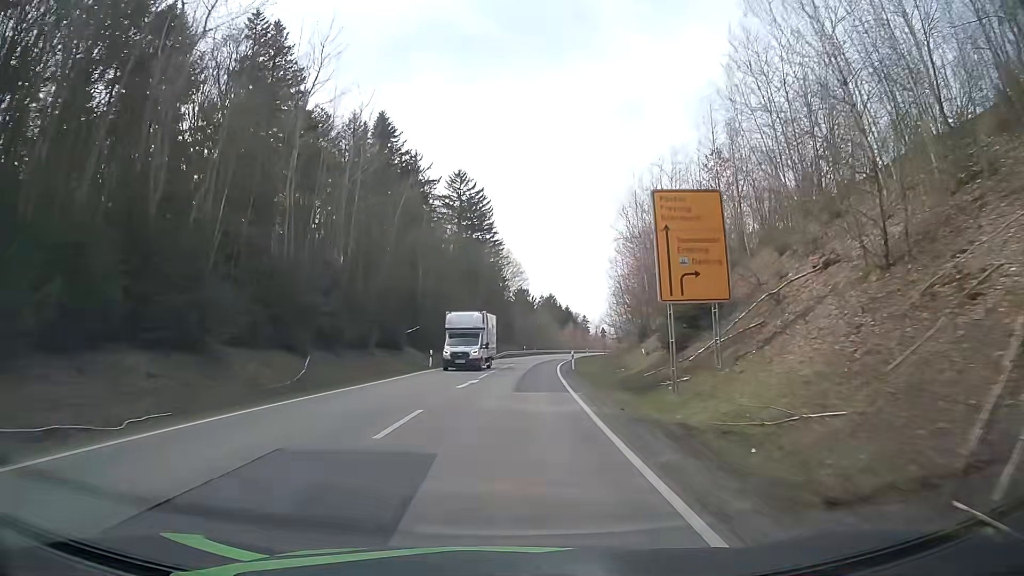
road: secondary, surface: asphalt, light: Day
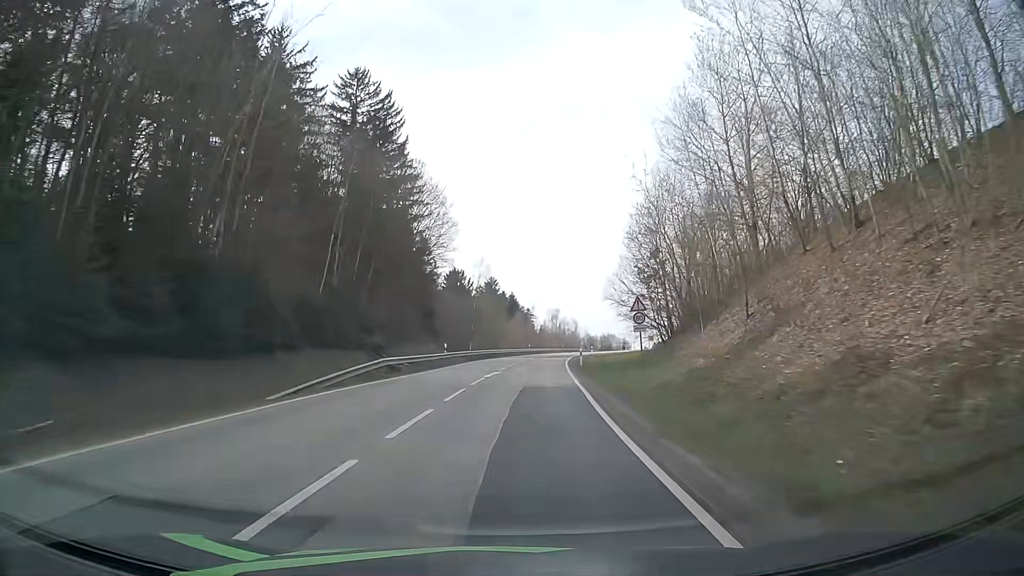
(+2.3, +48.1) m; +5°
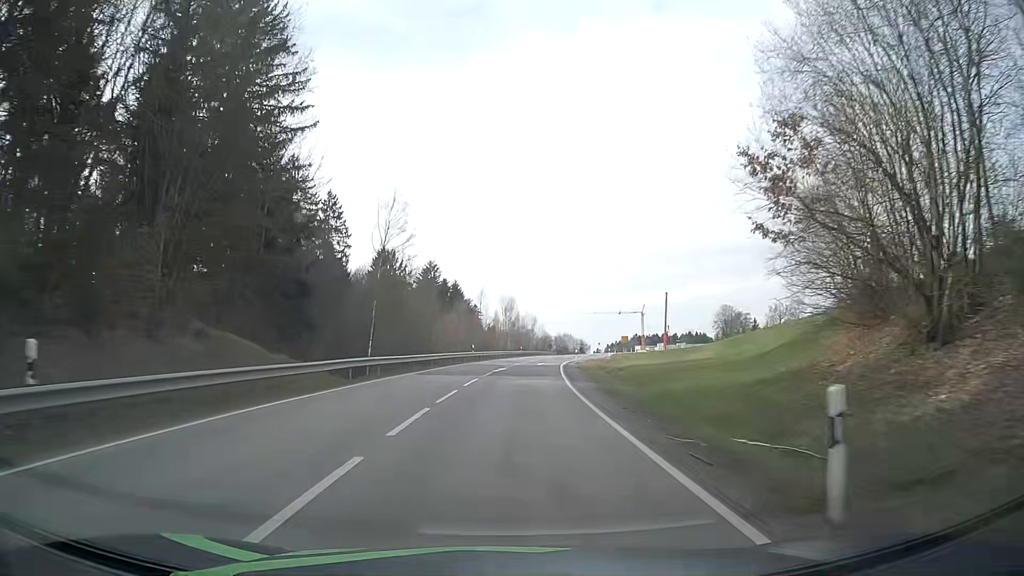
(+1.4, +36.0) m; +4°
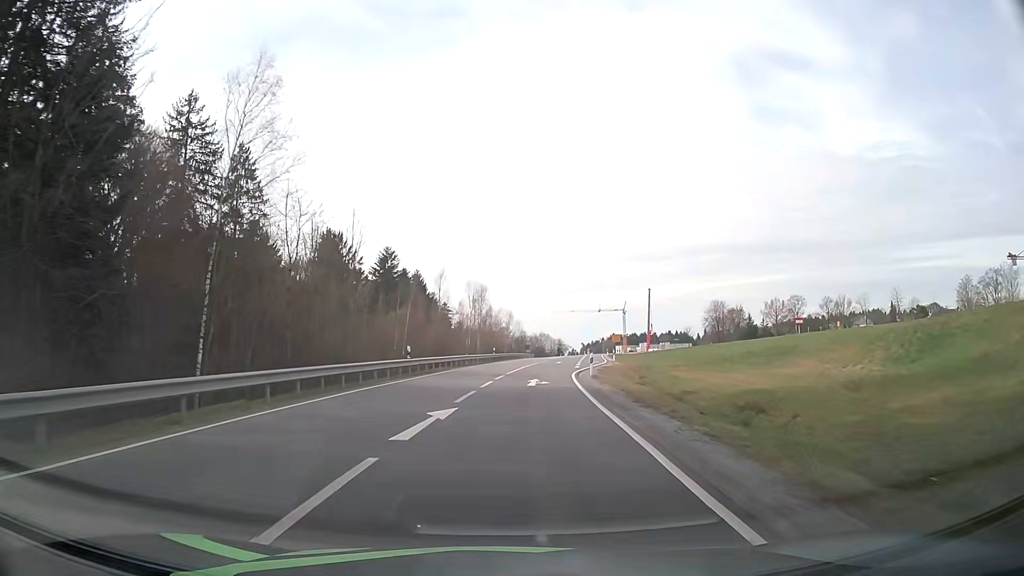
(+0.7, +24.0) m; +2°
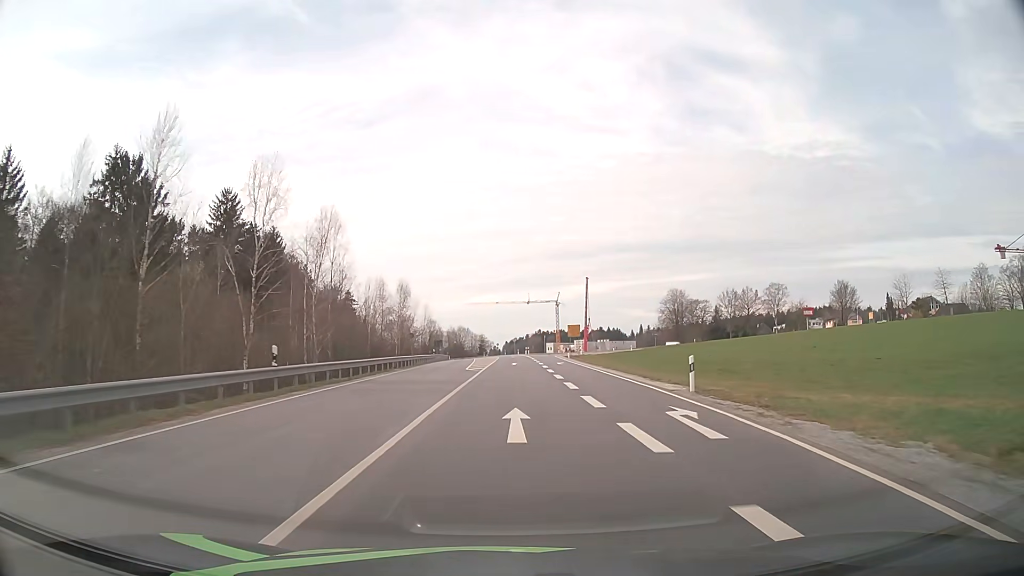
(+3.5, +48.2) m; +8°
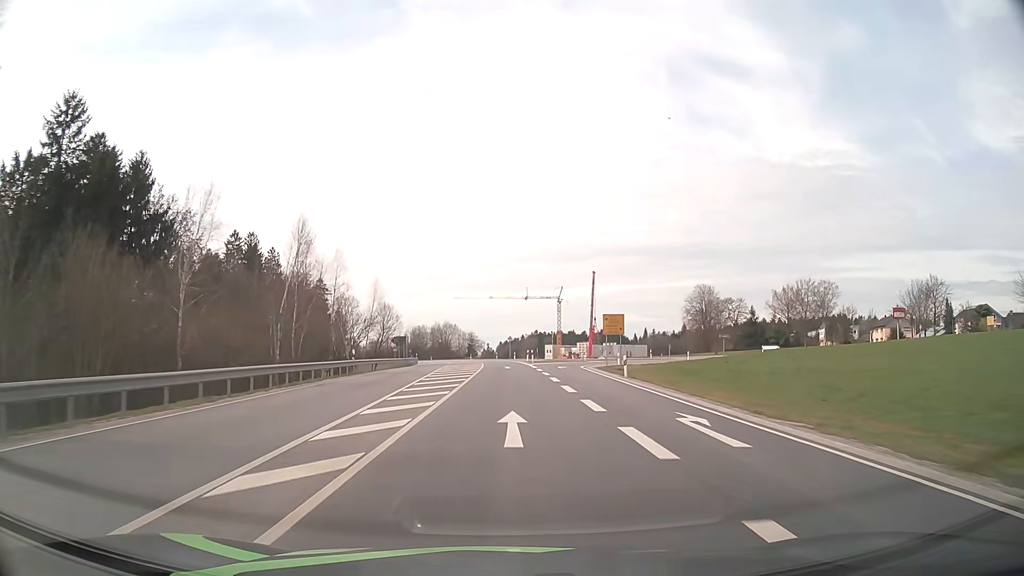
(+0.2, +36.8) m; 0°
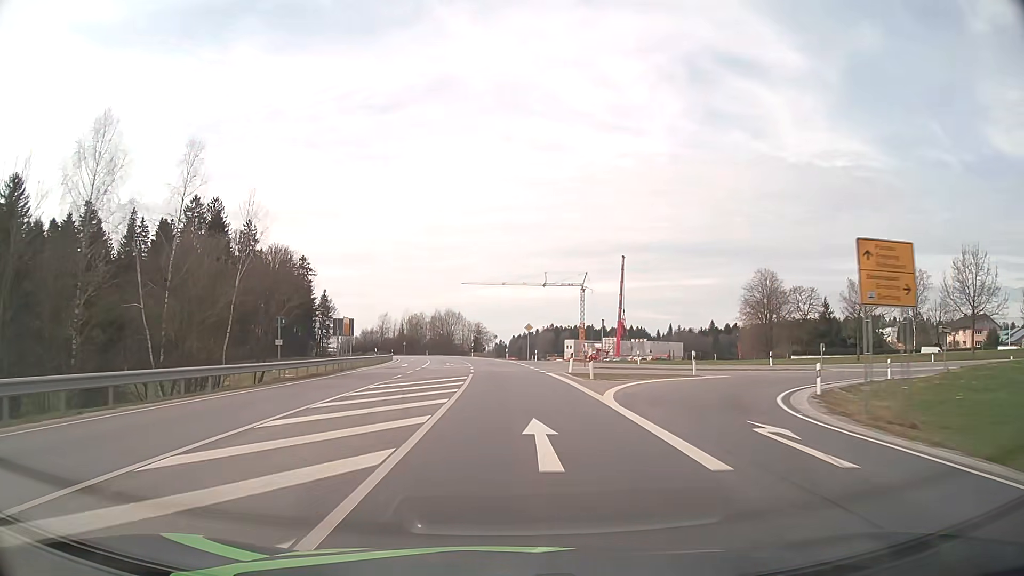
(-0.3, +37.0) m; -1°
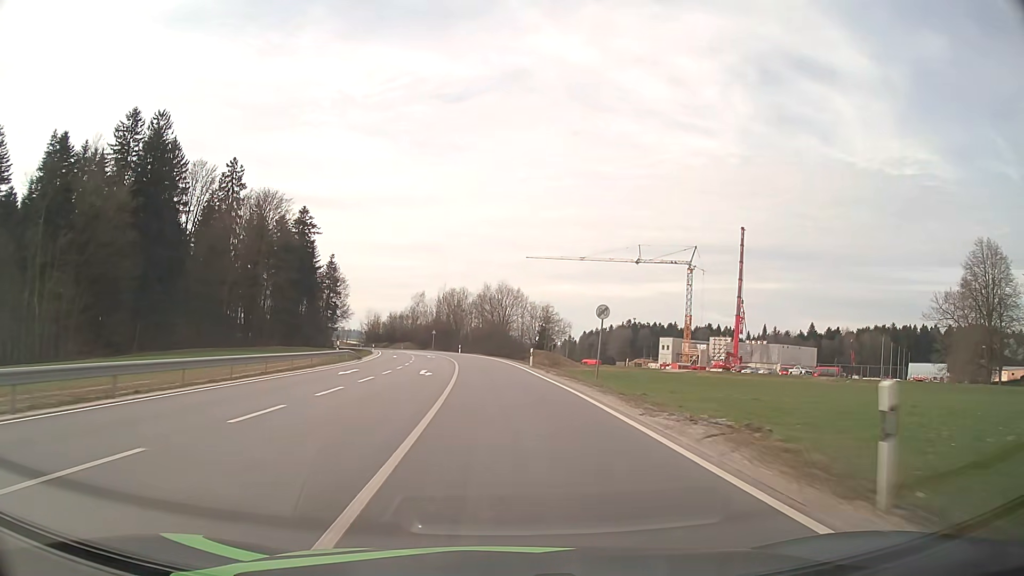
(-2.5, +60.6) m; -6°
(0, +10) (0, +20) (-1, +30) (-2, +40) (-3, +50) (-4, +60) (-5, +70) (-7, +80) (-9, +89) (-11, +99) m
